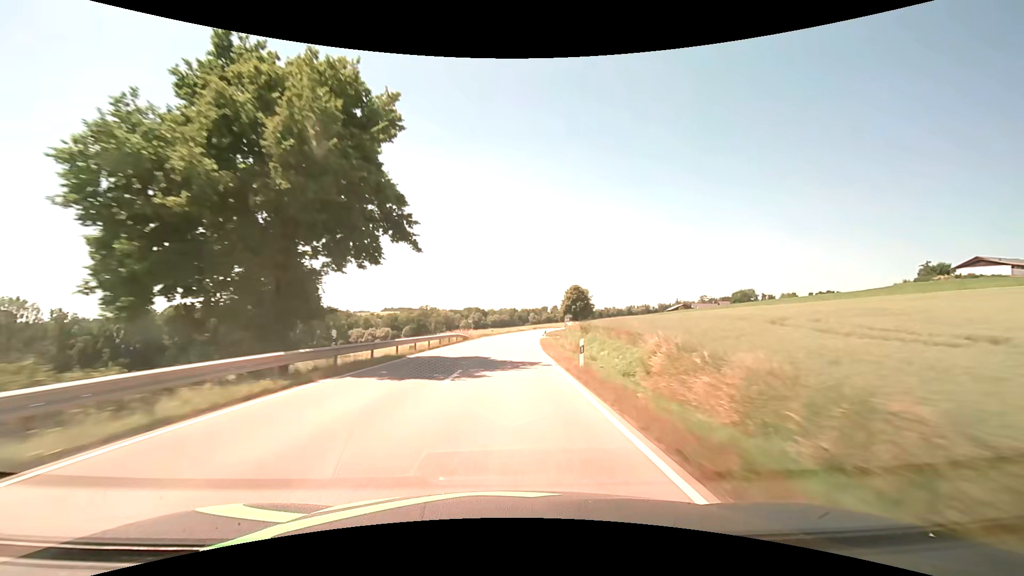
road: secondary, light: Day
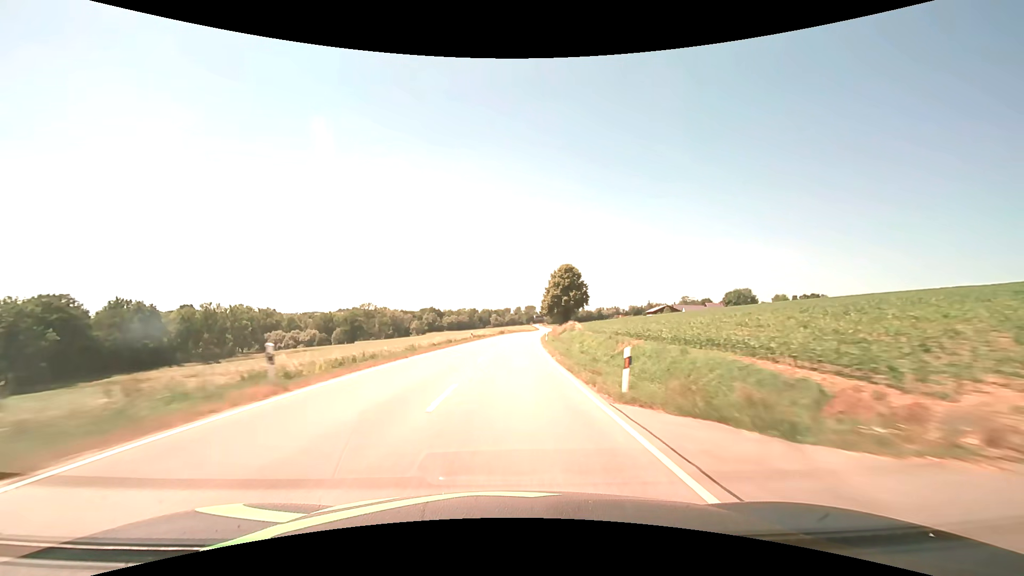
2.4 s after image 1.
(+2.2, +63.2) m; +4°
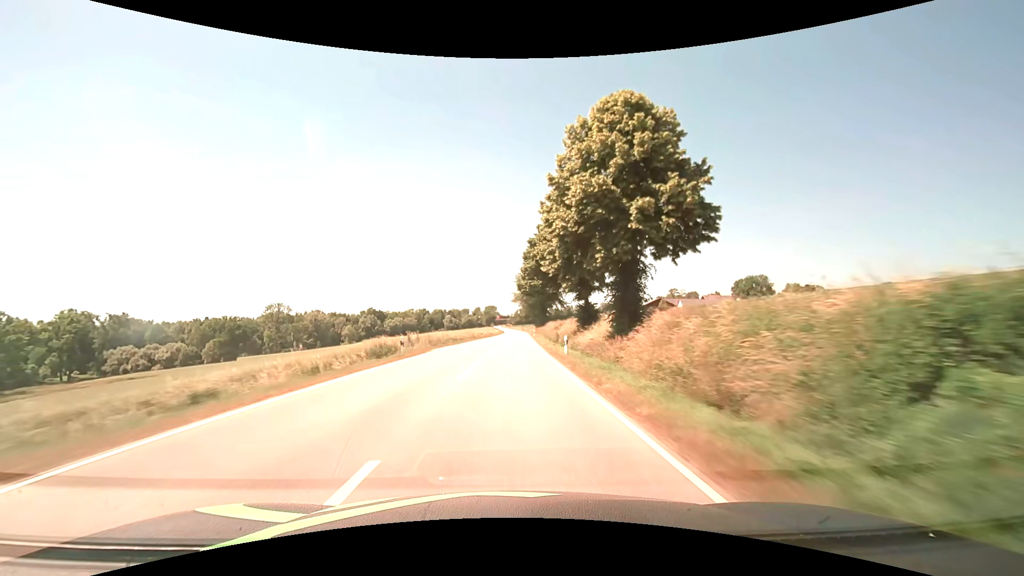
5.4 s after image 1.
(+3.9, +78.9) m; +5°
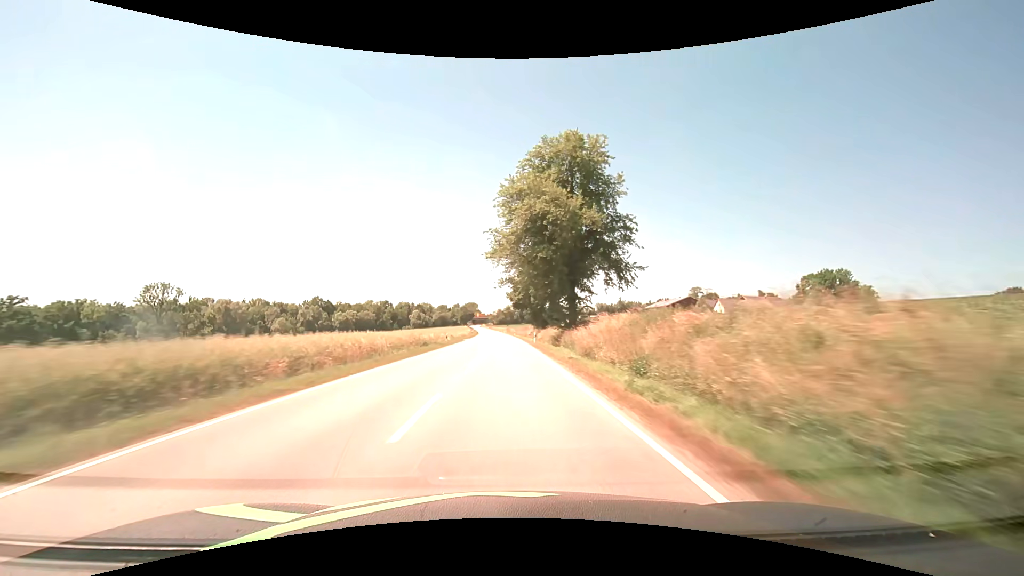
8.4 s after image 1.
(+1.6, +78.9) m; +2°
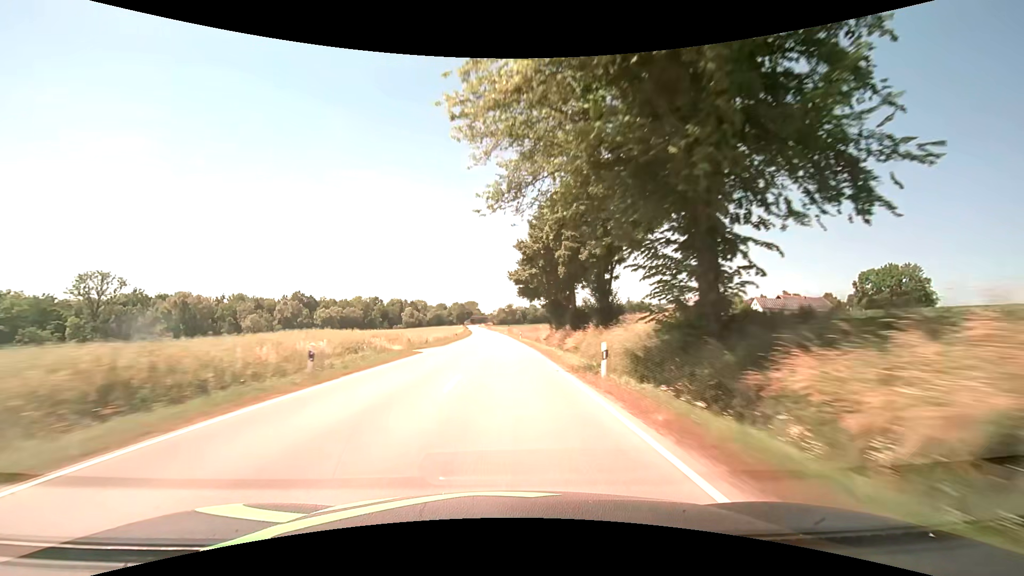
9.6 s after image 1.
(0.0, +31.6) m; 0°
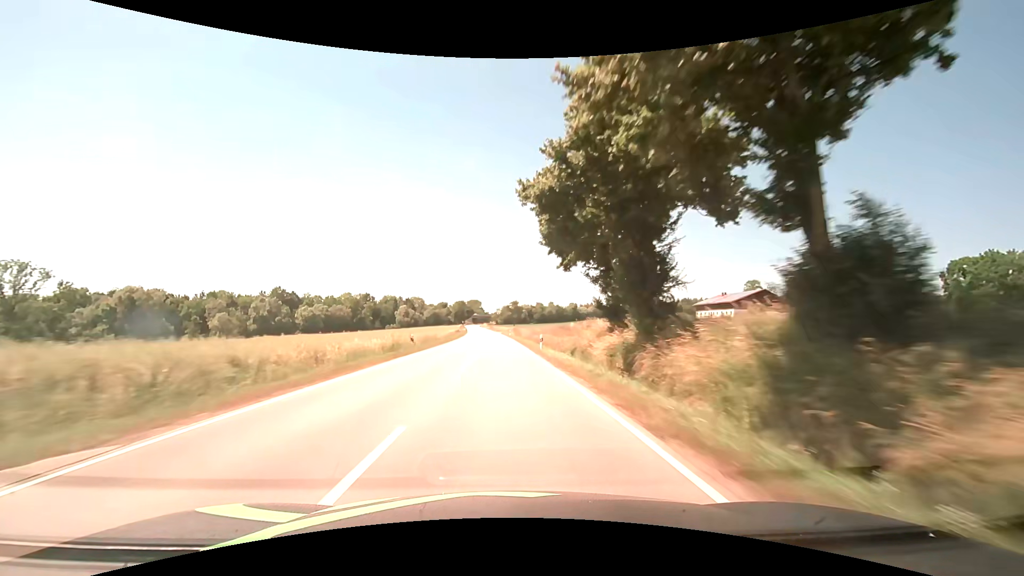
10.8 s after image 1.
(-0.2, +31.6) m; -1°
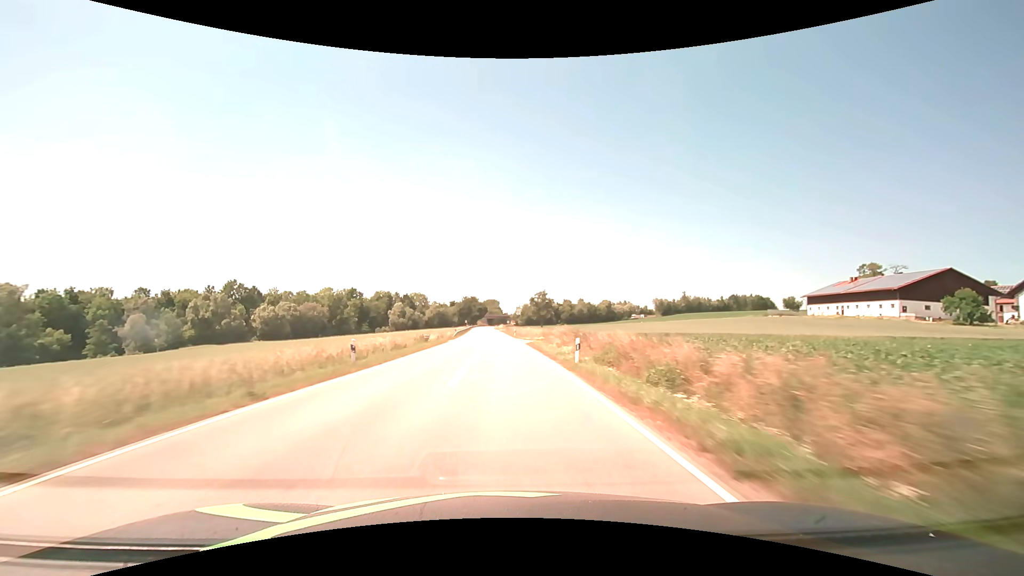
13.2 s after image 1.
(-1.1, +63.1) m; -2°
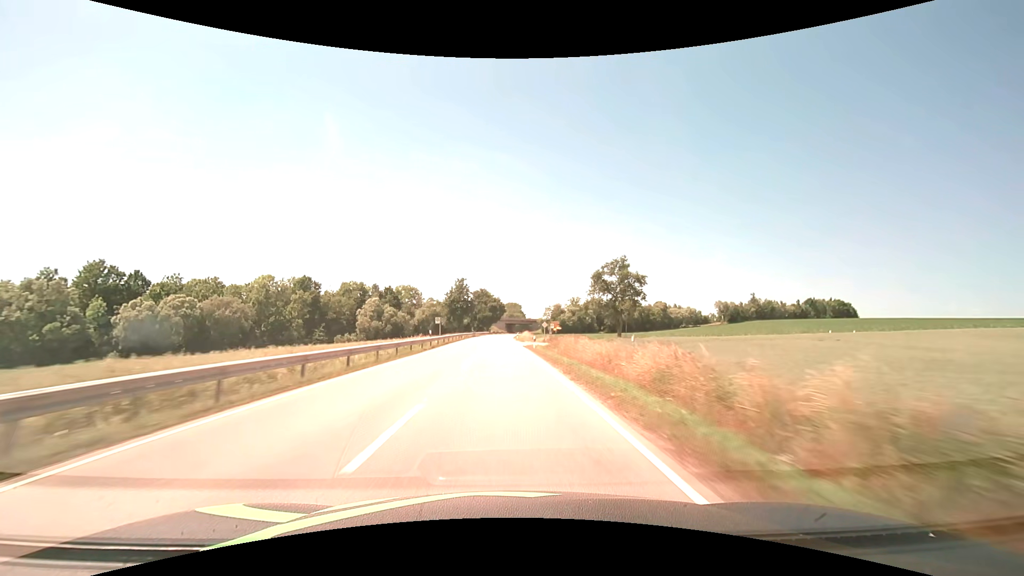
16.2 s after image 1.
(-1.9, +78.8) m; -3°
(0, +10) (0, +20) (0, +30) (0, +40) (0, +50) (0, +60) (0, +70) (-1, +80) (0, +90) (0, +100) m
